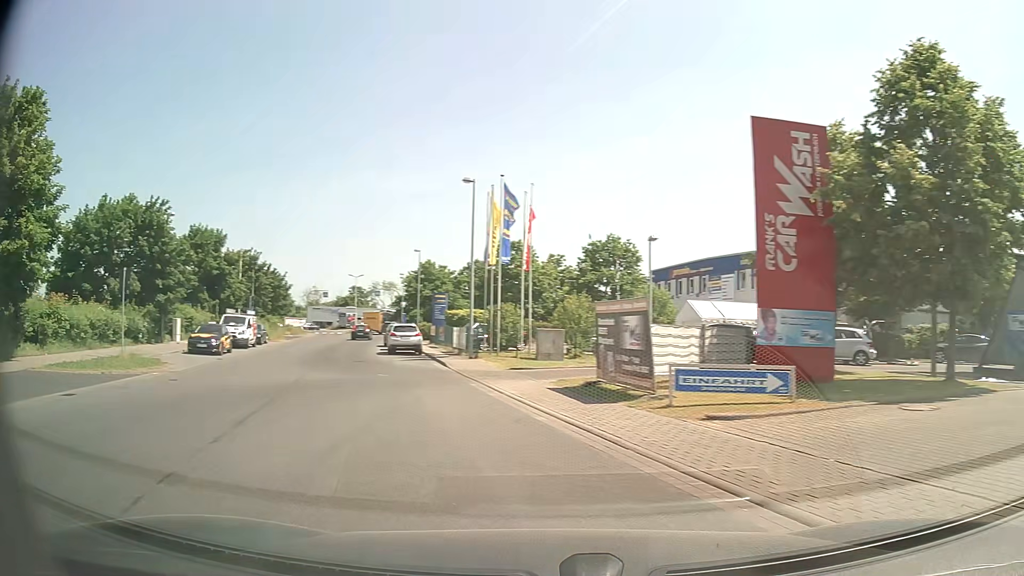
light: Day
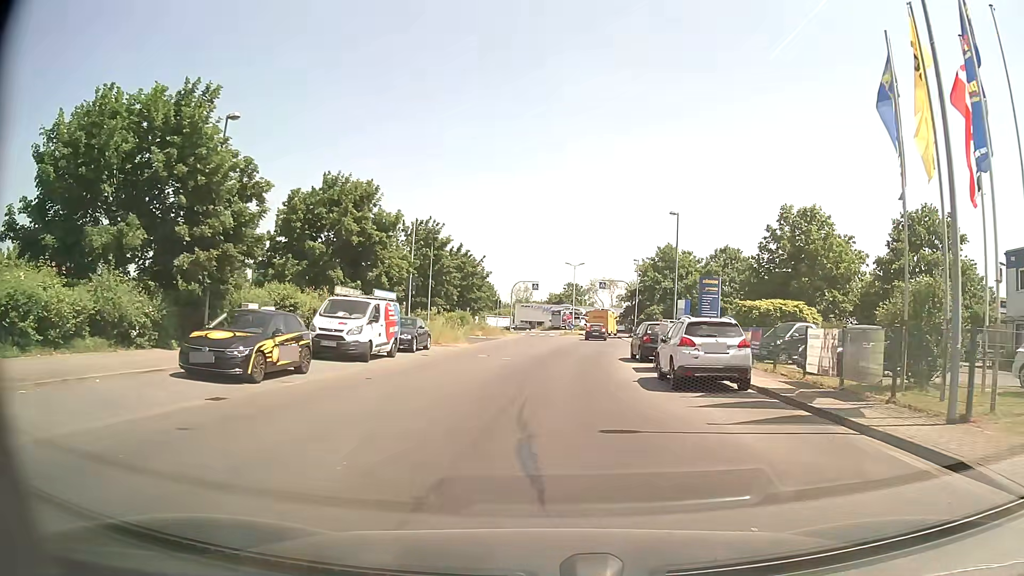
(-5.3, +19.1) m; -17°
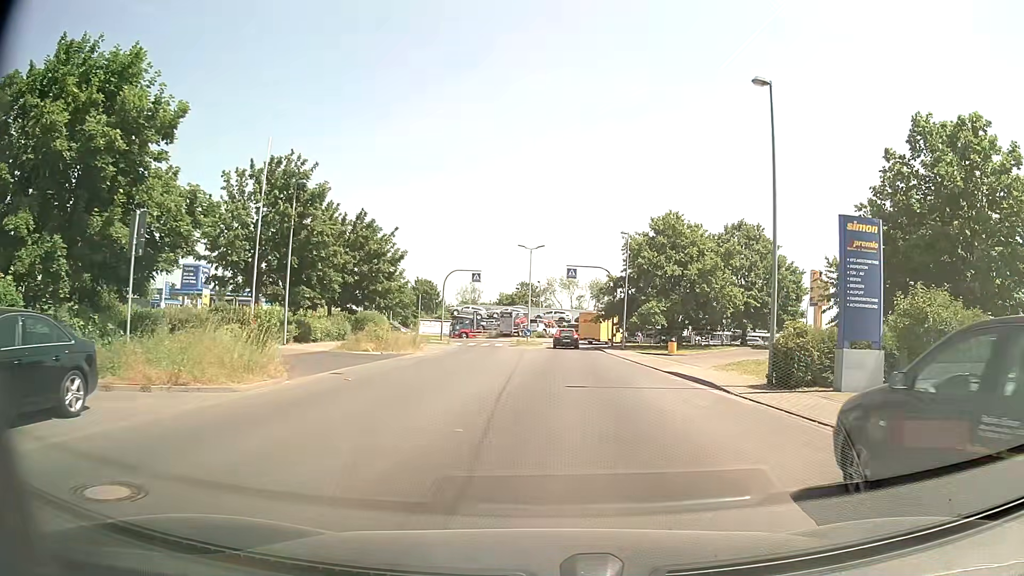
(+0.3, +22.0) m; +3°
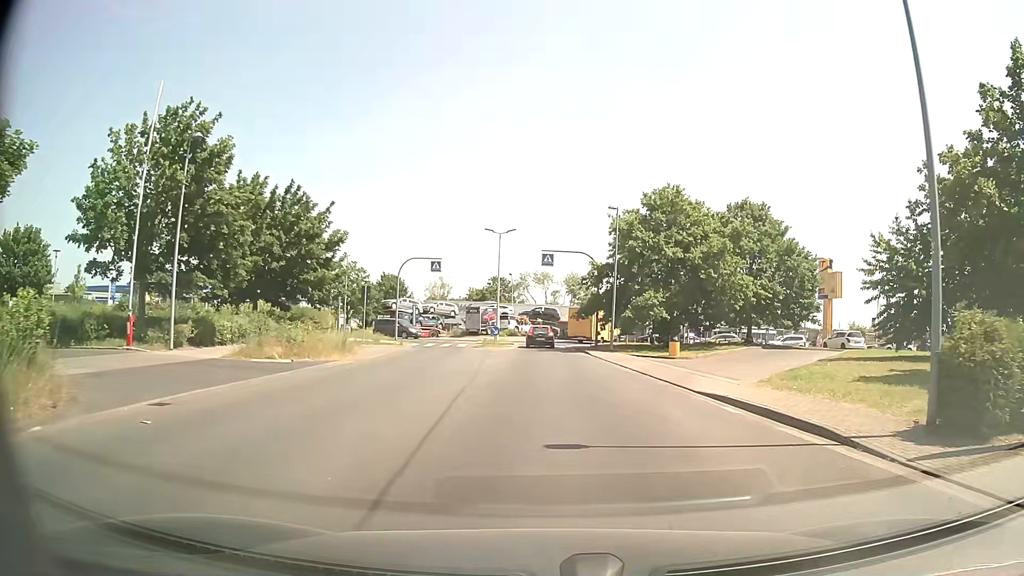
(+0.1, +8.1) m; +2°
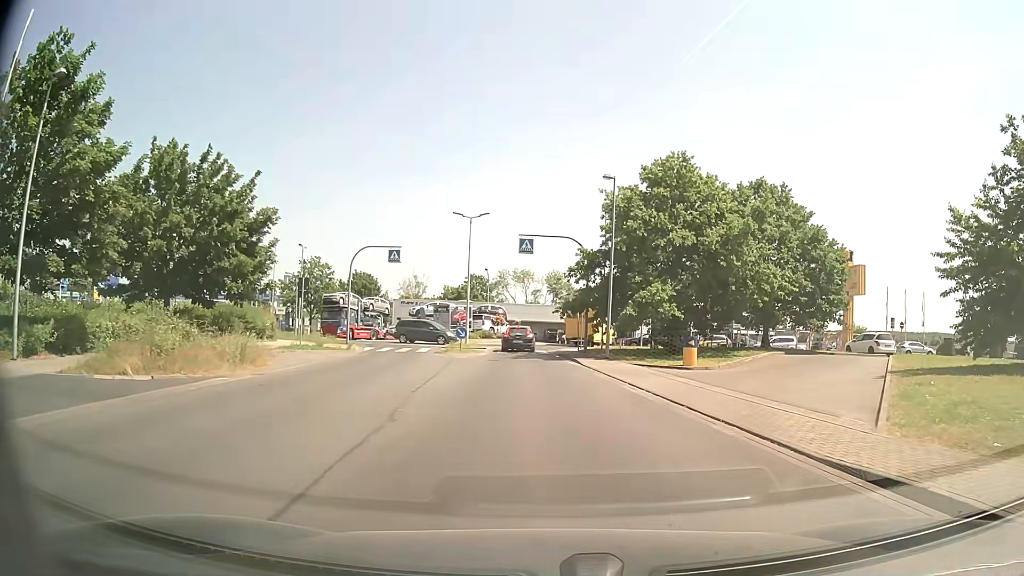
(+0.1, +7.5) m; +2°
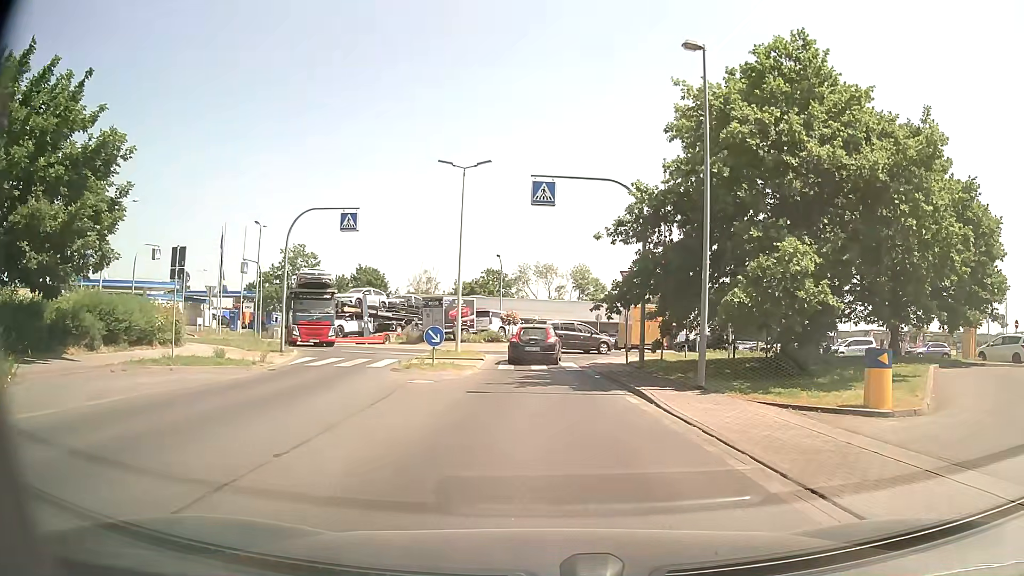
(-0.2, +13.4) m; -2°
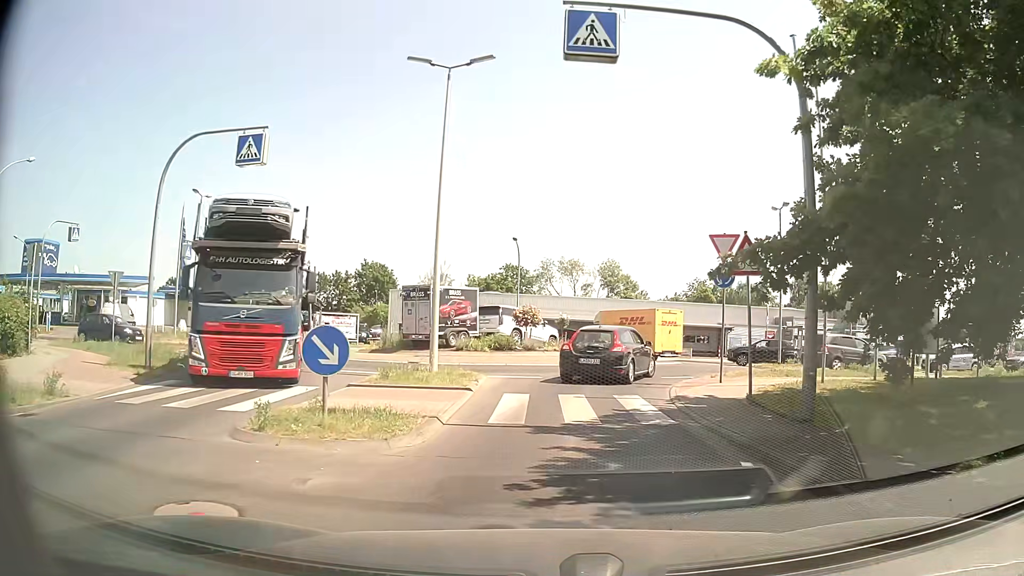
(-0.3, +11.8) m; -2°
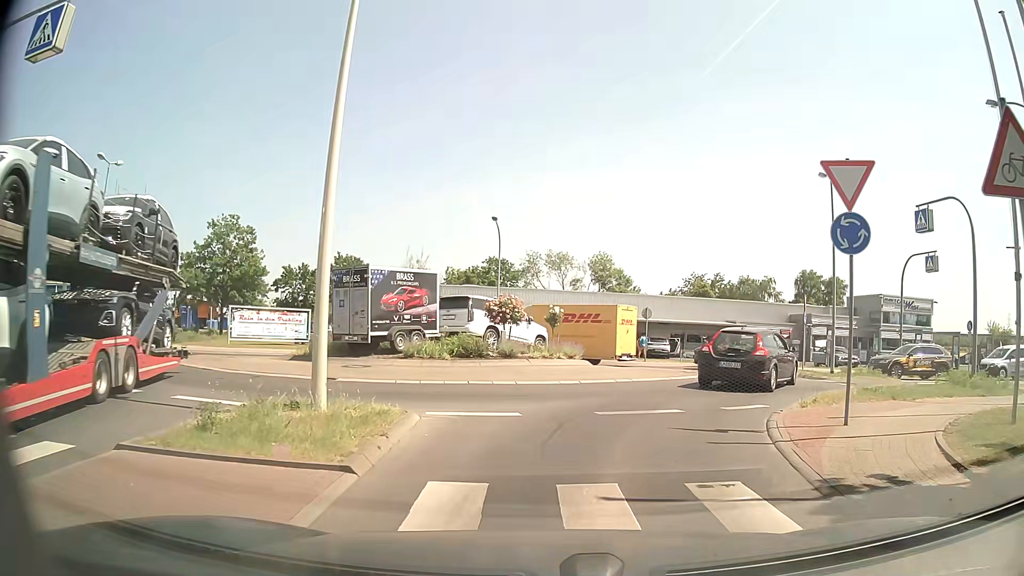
(0.0, +7.8) m; +1°
